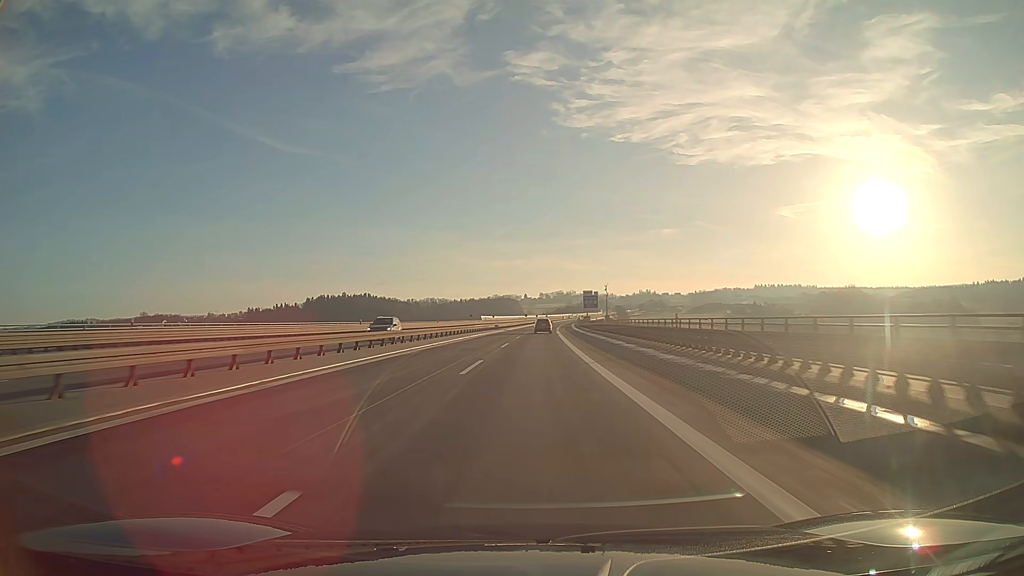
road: motorway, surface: asphalt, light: Day
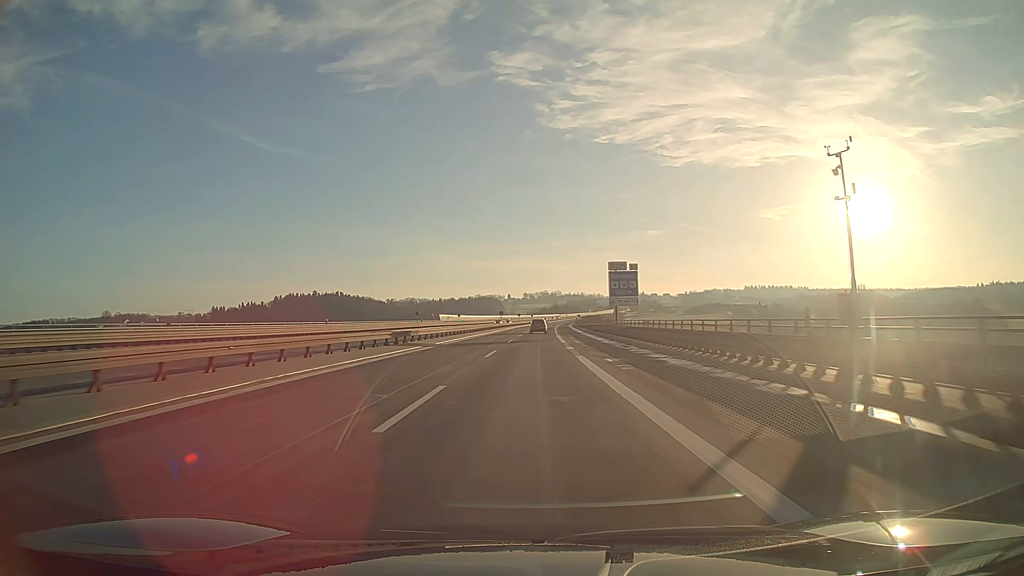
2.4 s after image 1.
(+0.7, +63.1) m; +1°
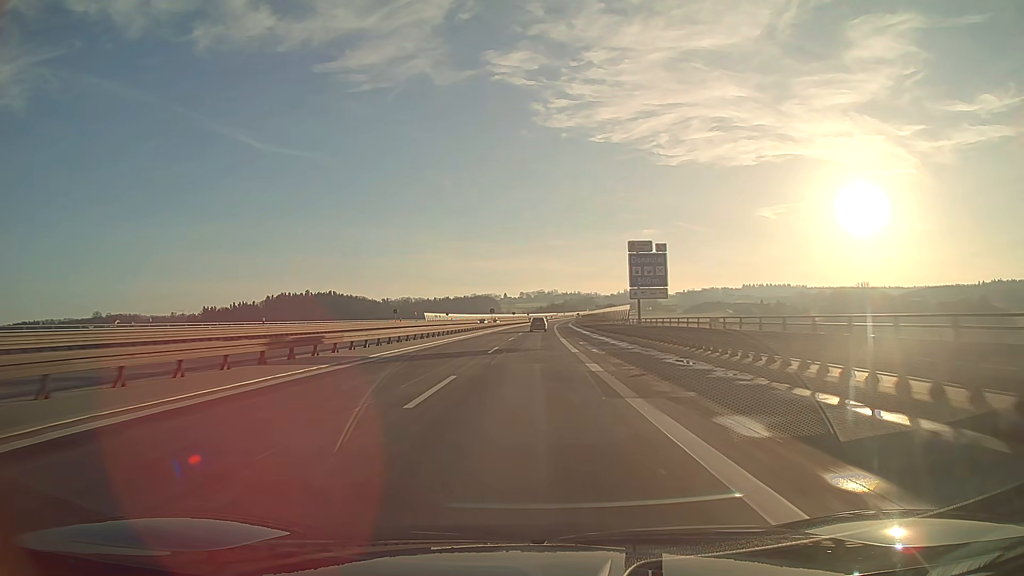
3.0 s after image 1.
(0.0, +15.8) m; 0°
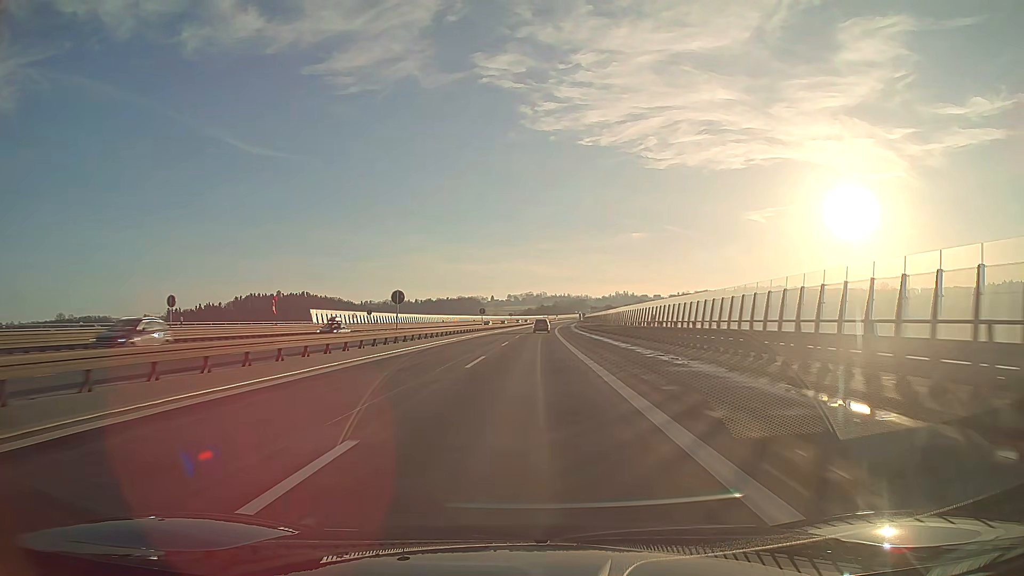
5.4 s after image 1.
(+0.6, +63.1) m; +1°
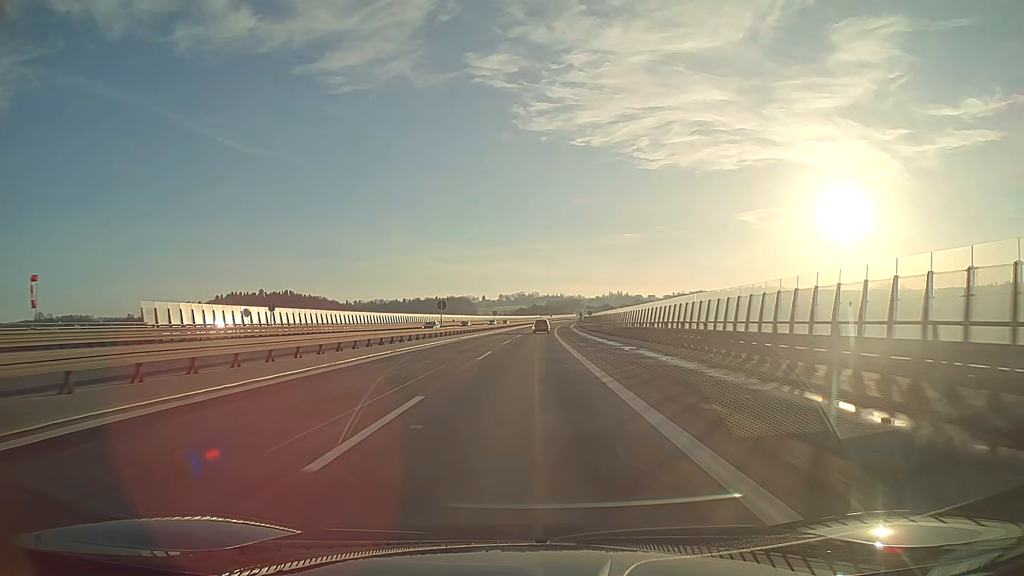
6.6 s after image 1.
(+0.2, +31.6) m; +1°
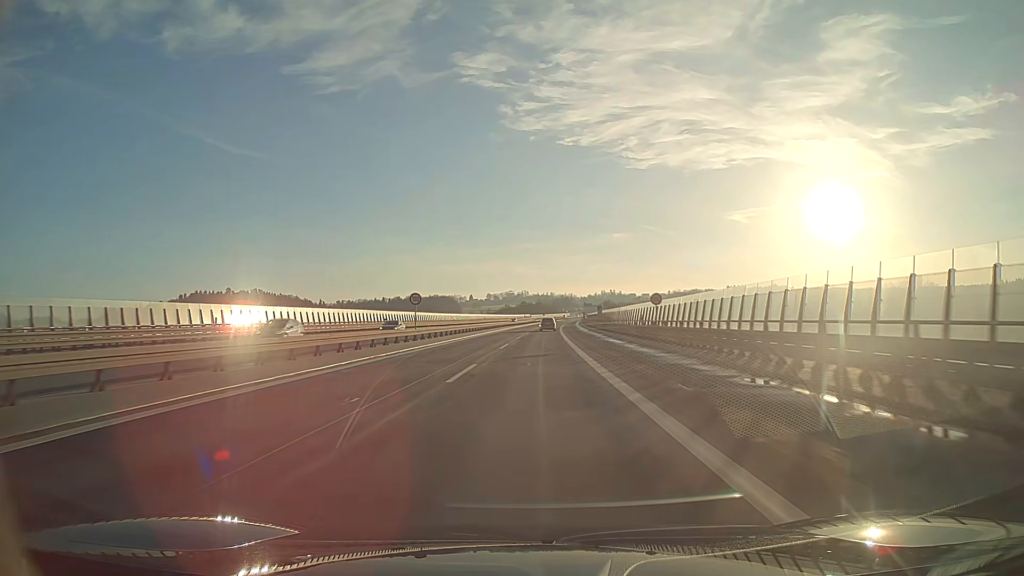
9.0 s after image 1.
(+0.5, +63.2) m; +1°
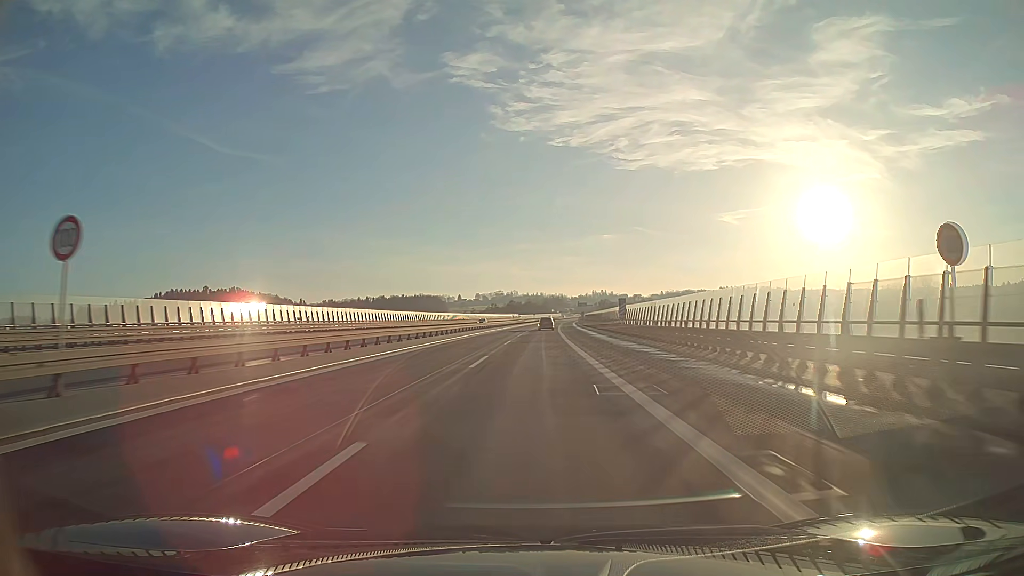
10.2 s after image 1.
(+0.2, +31.6) m; +1°
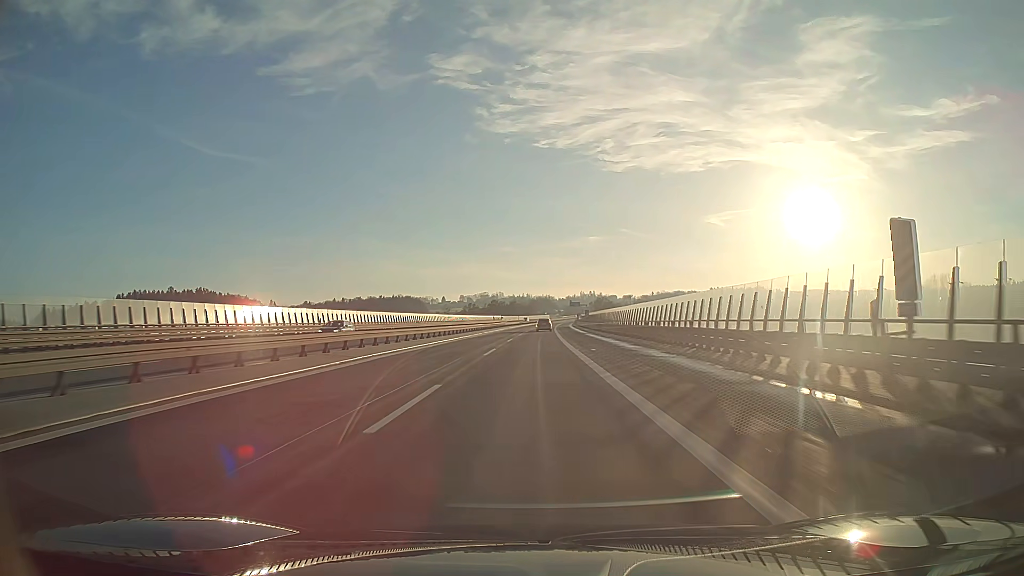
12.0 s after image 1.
(+0.5, +47.4) m; +1°
